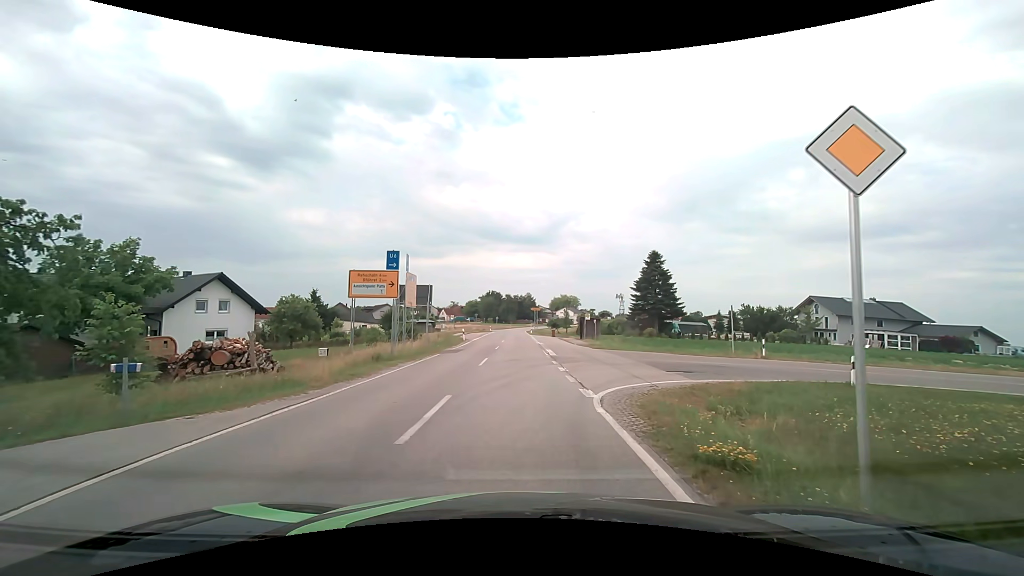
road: secondary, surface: asphalt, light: Day
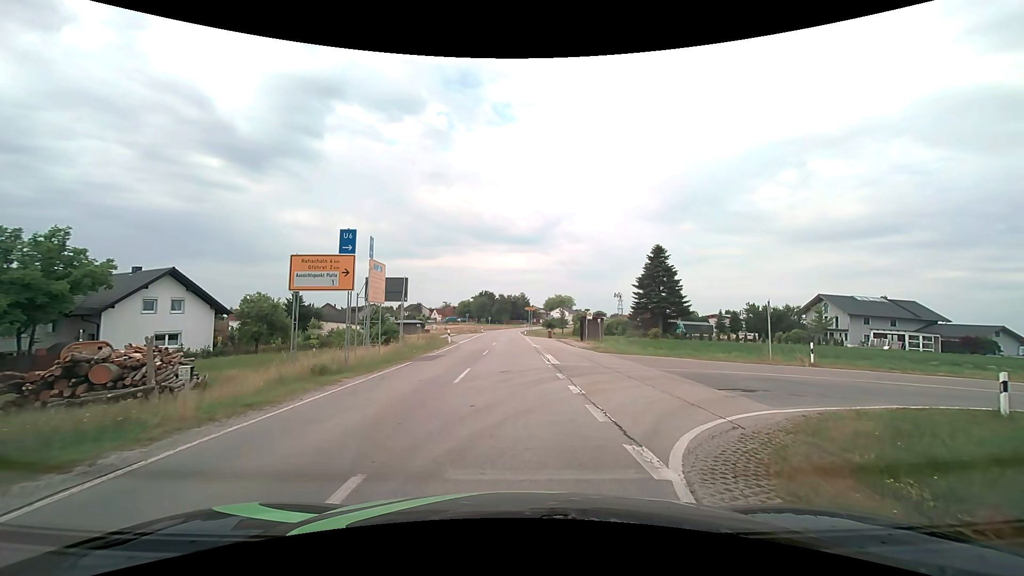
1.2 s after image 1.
(0.0, +5.3) m; 0°
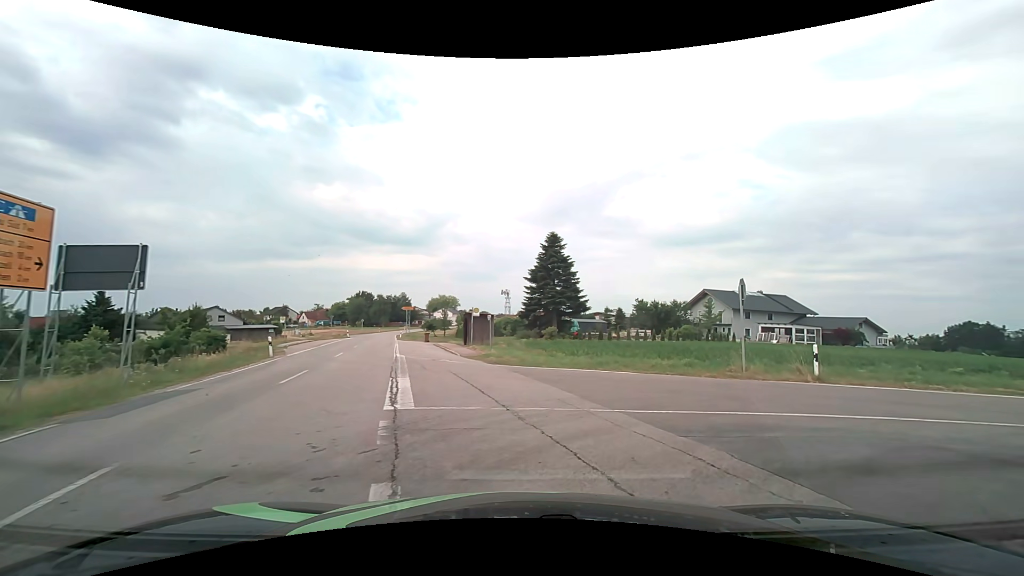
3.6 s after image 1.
(+0.9, +10.3) m; +13°
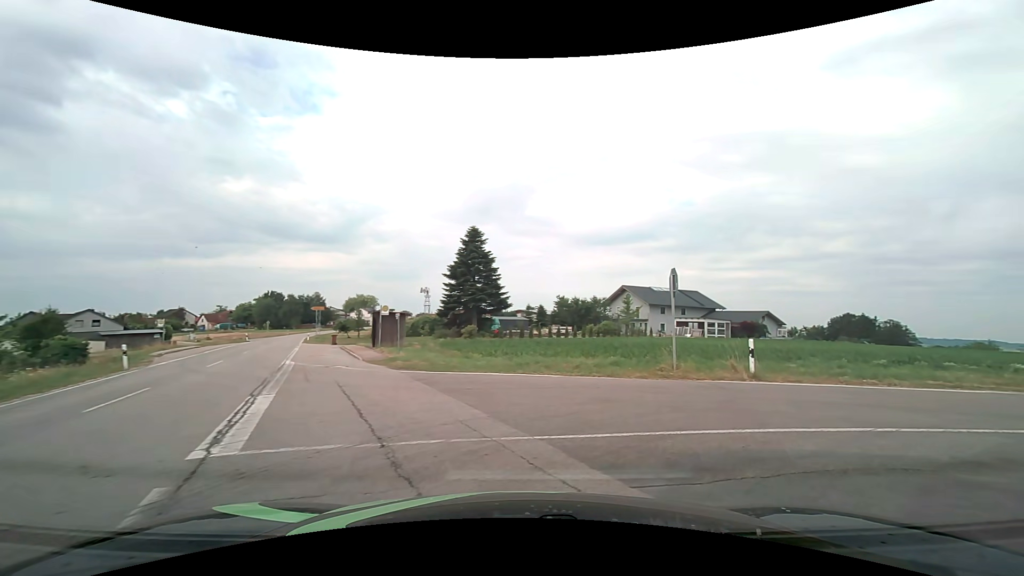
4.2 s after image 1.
(+0.2, +2.4) m; +10°
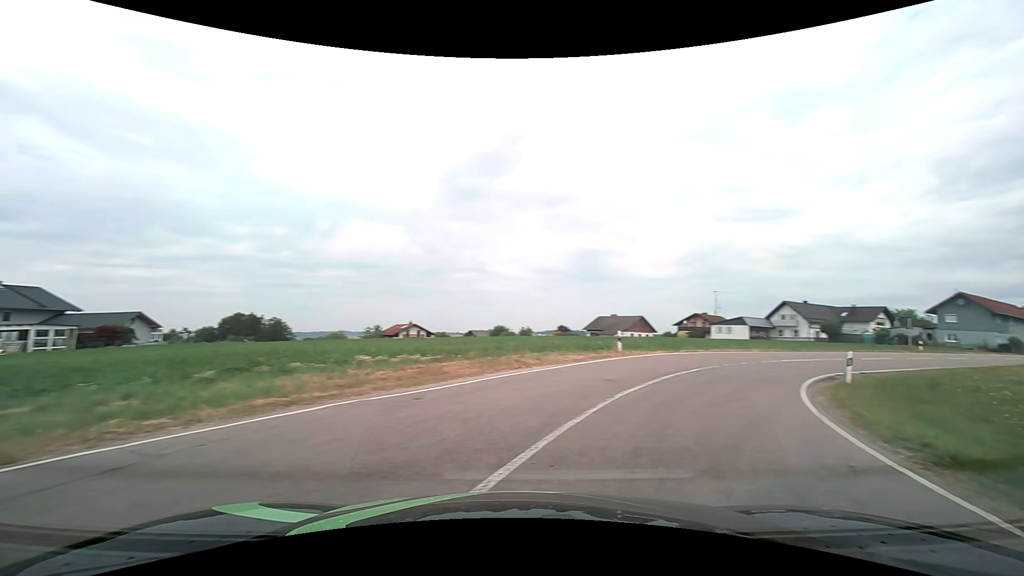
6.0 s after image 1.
(+3.6, +7.1) m; +60°
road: tertiary
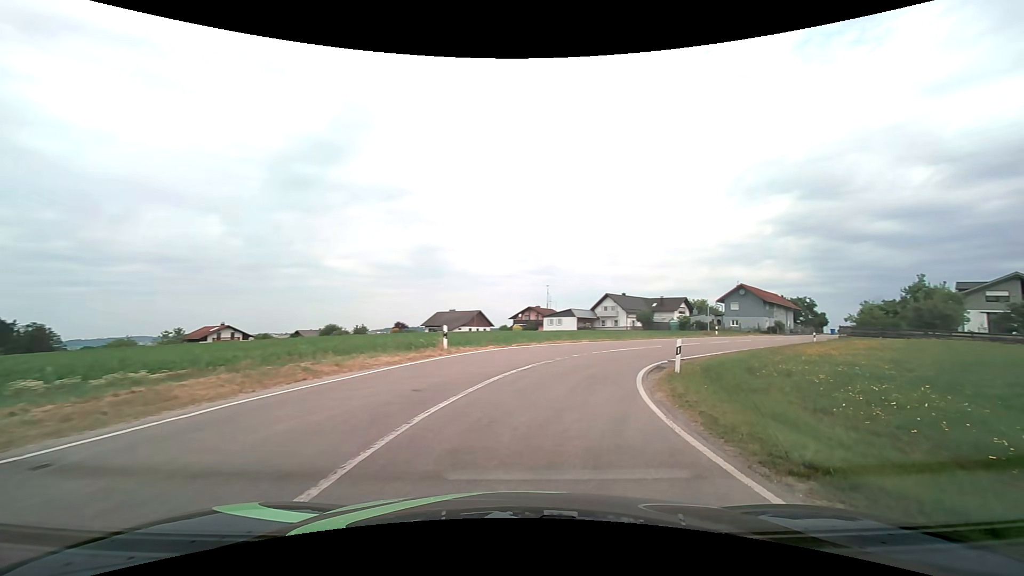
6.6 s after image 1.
(+0.6, +3.1) m; +19°
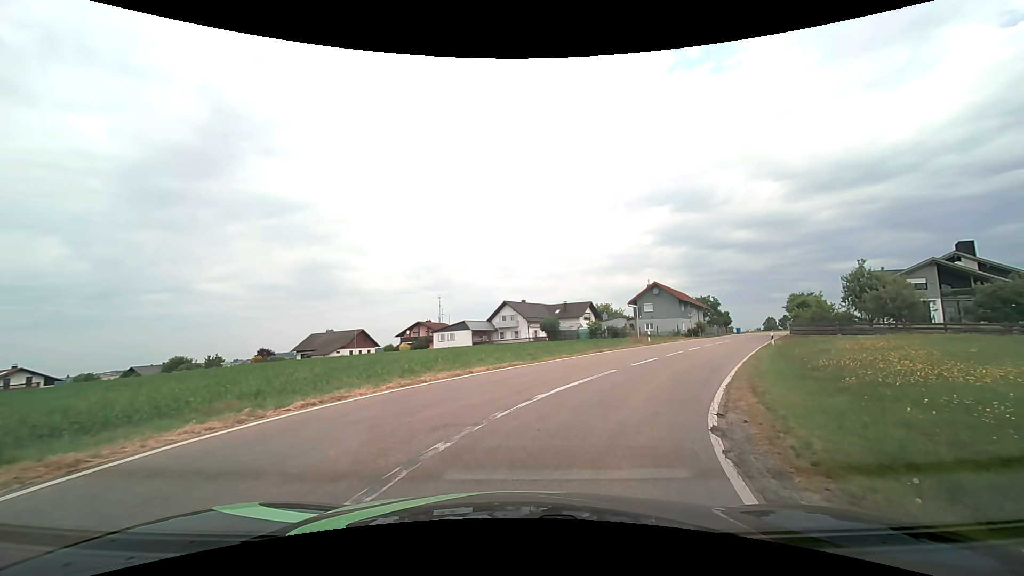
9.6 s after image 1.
(+1.4, +13.5) m; +11°
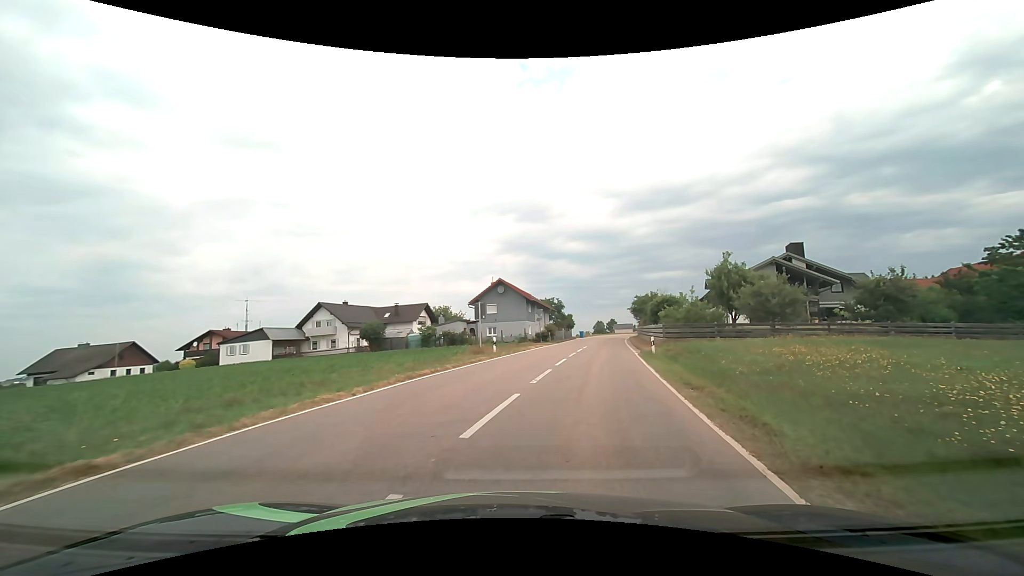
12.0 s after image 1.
(+2.0, +11.7) m; +18°
(+1, +10) (+3, +20) (+4, +30) (+6, +39) (+8, +49) (+11, +59) (+13, +69) (+15, +78) (+18, +88) (+21, +98) m
